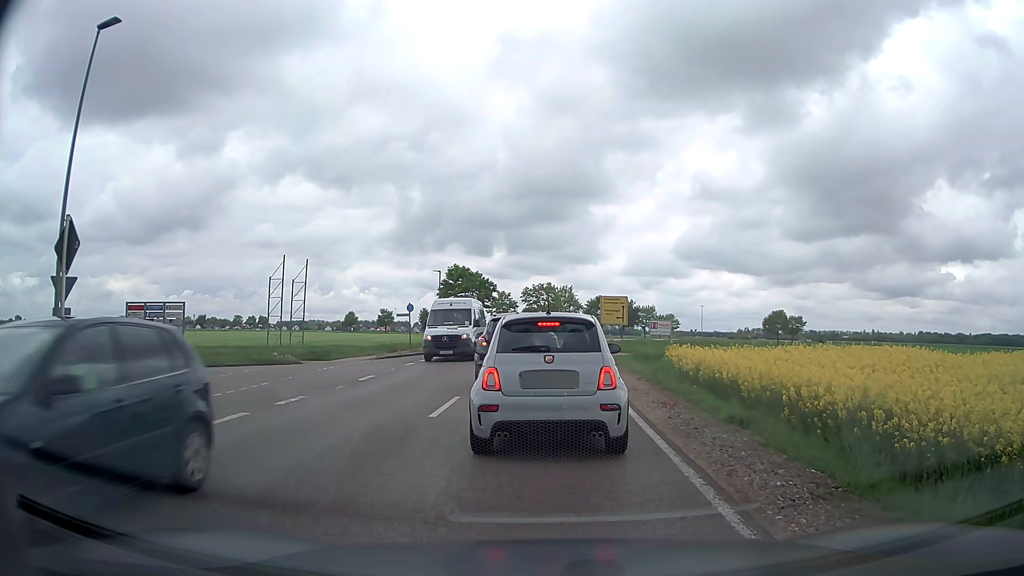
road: secondary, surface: asphalt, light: Day
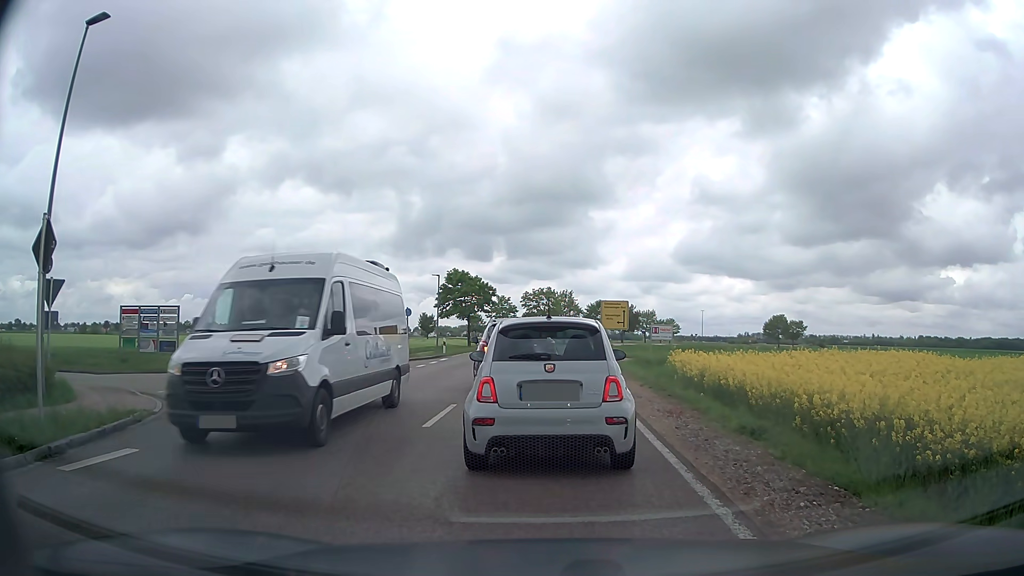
(0.0, +0.6) m; 0°
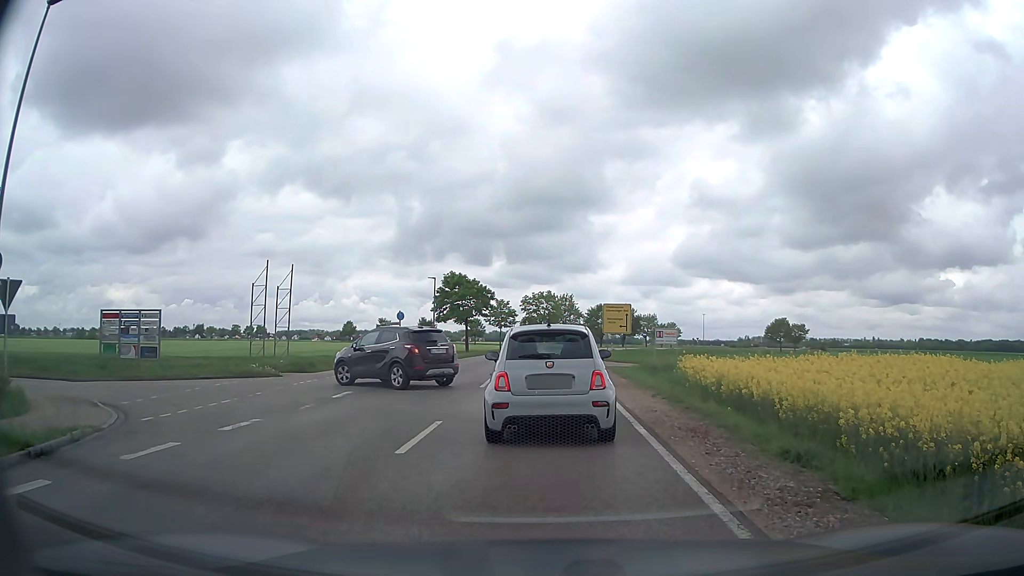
(0.0, +1.9) m; +1°
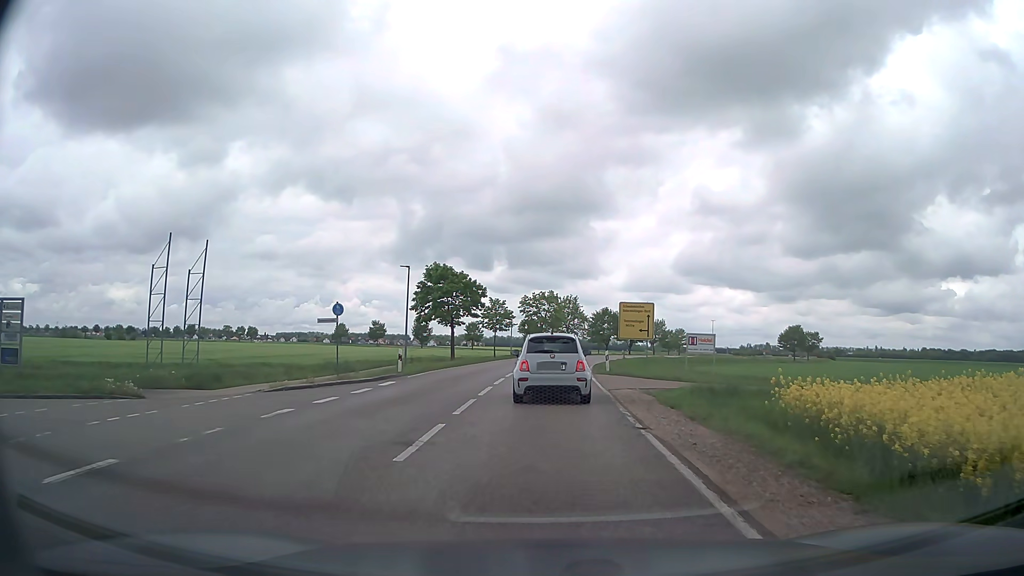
(0.0, +10.9) m; 0°
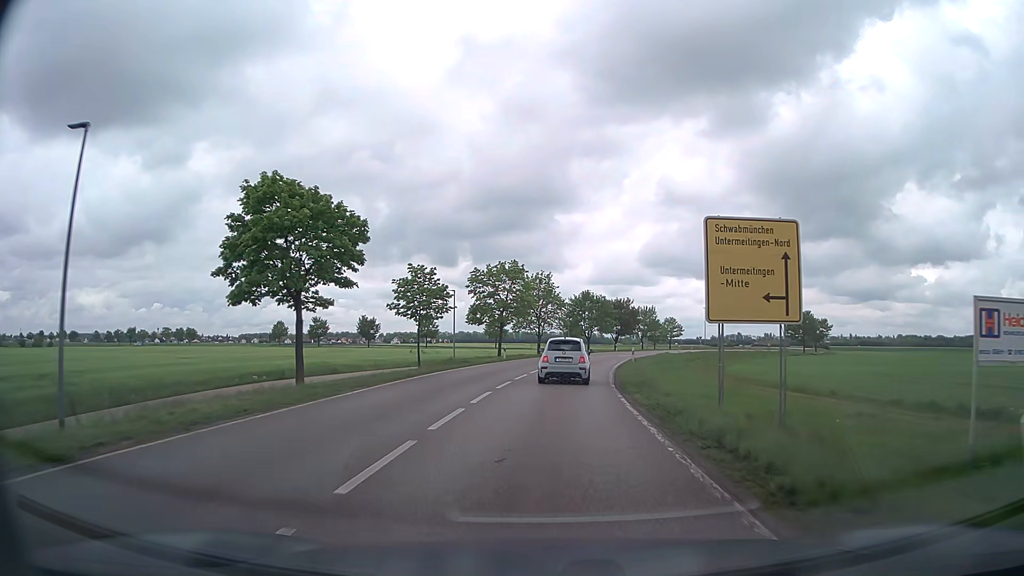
(+0.5, +29.0) m; +3°
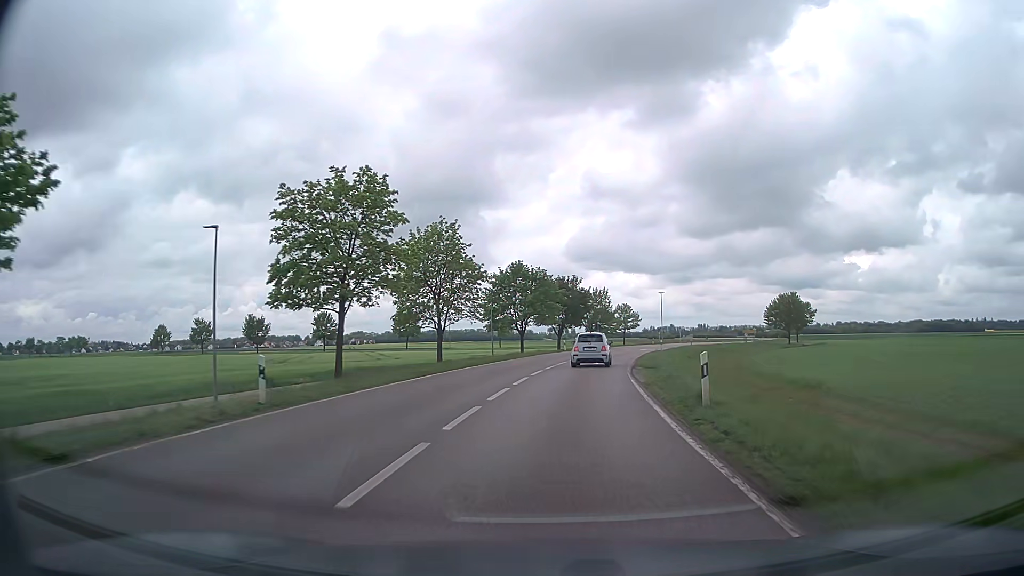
(+1.4, +32.0) m; +6°
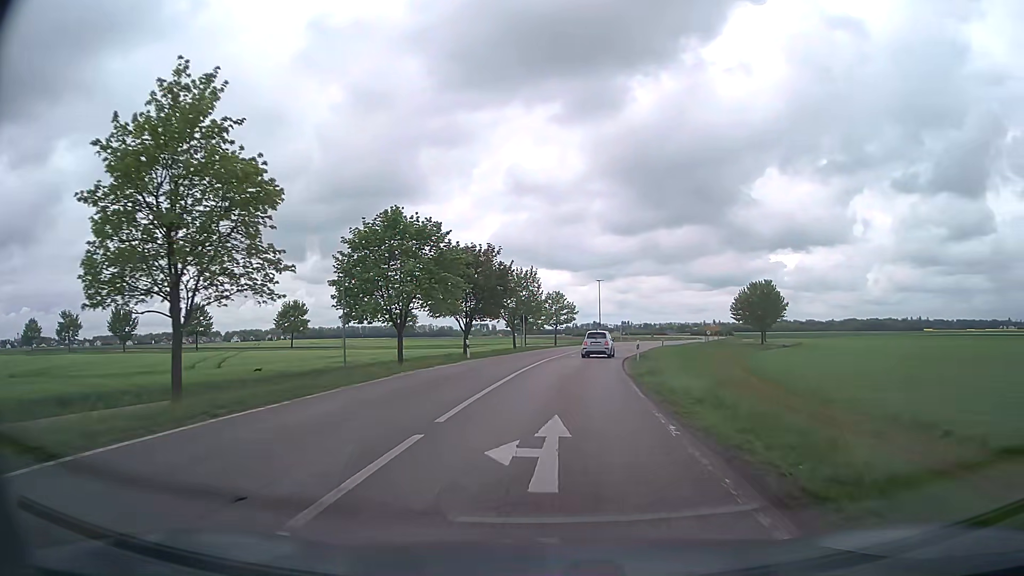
(+1.6, +26.0) m; +7°
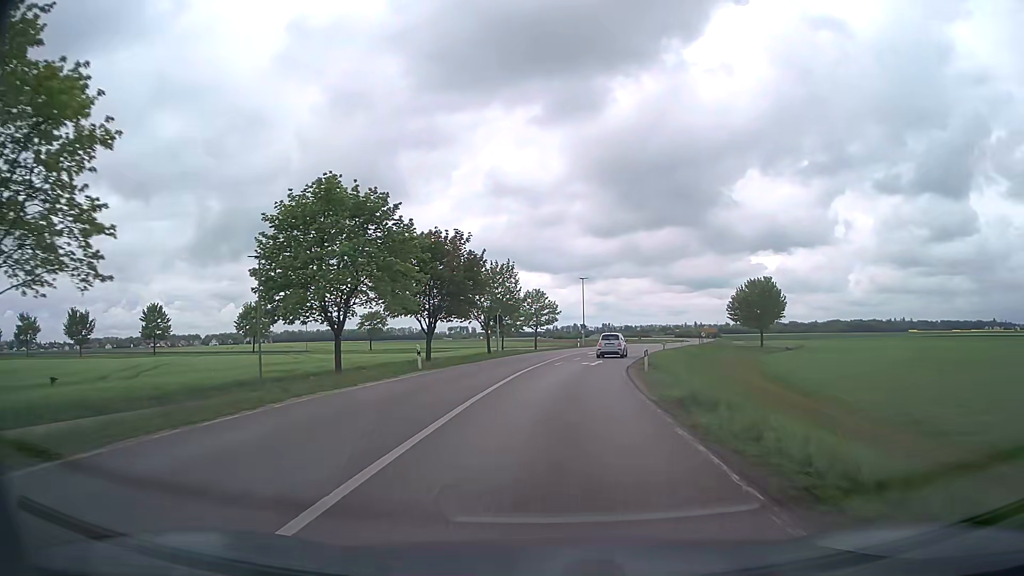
(+0.1, +8.8) m; +2°
(0, +10) (+1, +20) (+1, +30) (+2, +40) (+3, +50) (+5, +60) (+8, +69) (+10, +79) (+13, +89) (+16, +98) m
